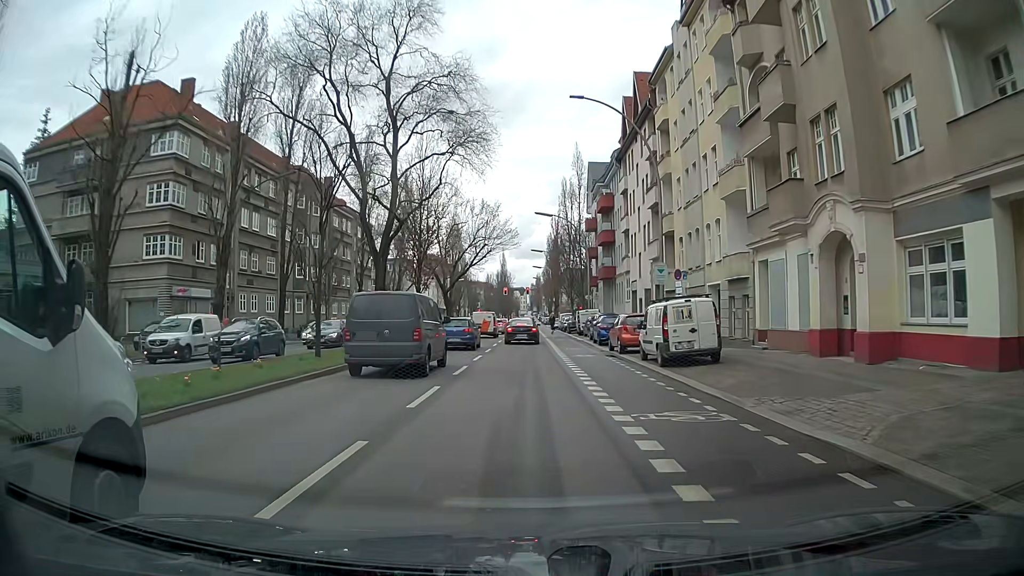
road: secondary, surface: asphalt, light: Day
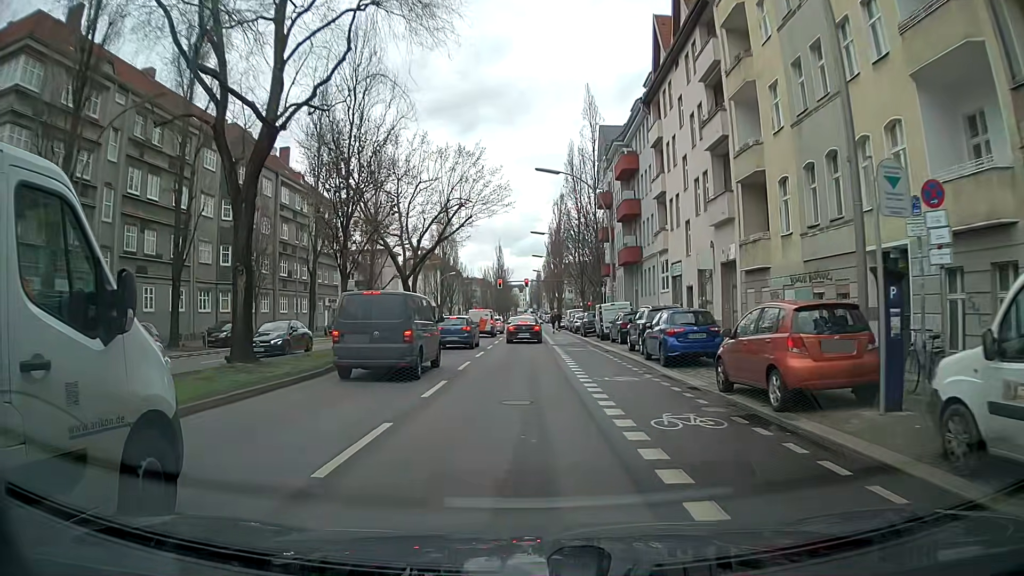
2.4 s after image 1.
(-0.1, +16.6) m; 0°
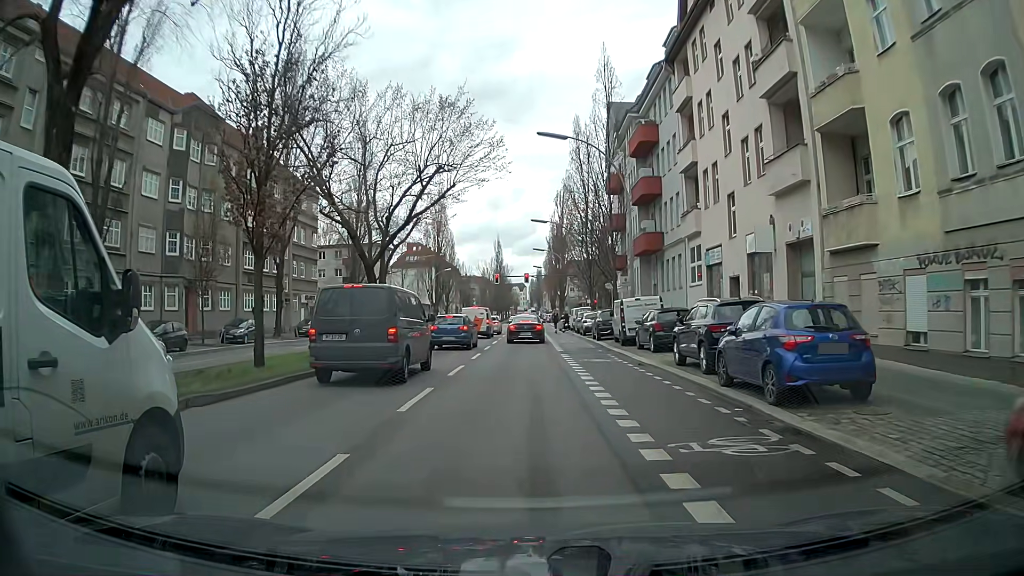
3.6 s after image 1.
(0.0, +8.1) m; 0°
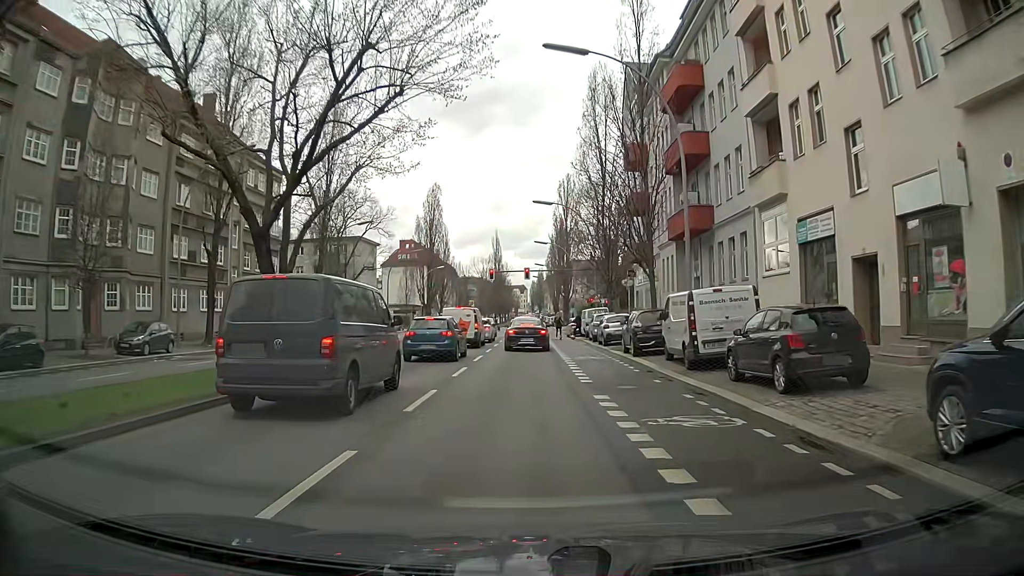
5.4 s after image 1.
(0.0, +11.7) m; 0°
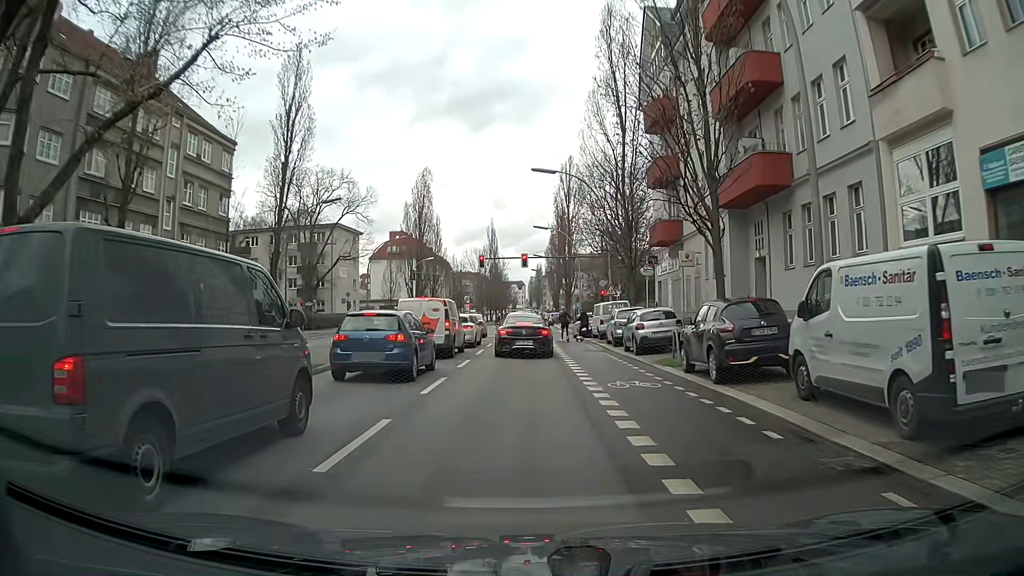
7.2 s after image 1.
(0.0, +10.2) m; -1°
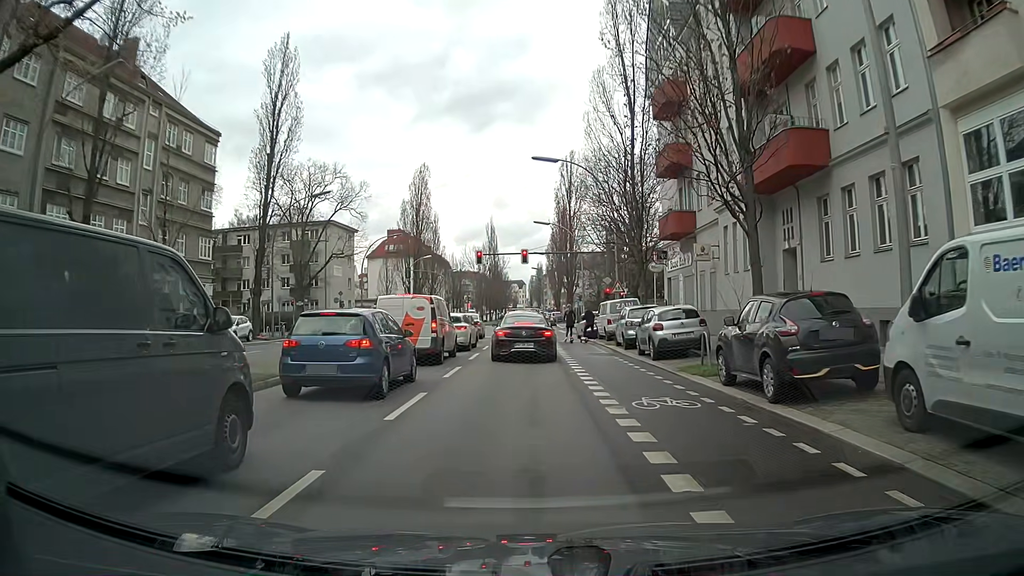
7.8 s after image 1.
(+0.1, +2.9) m; +2°
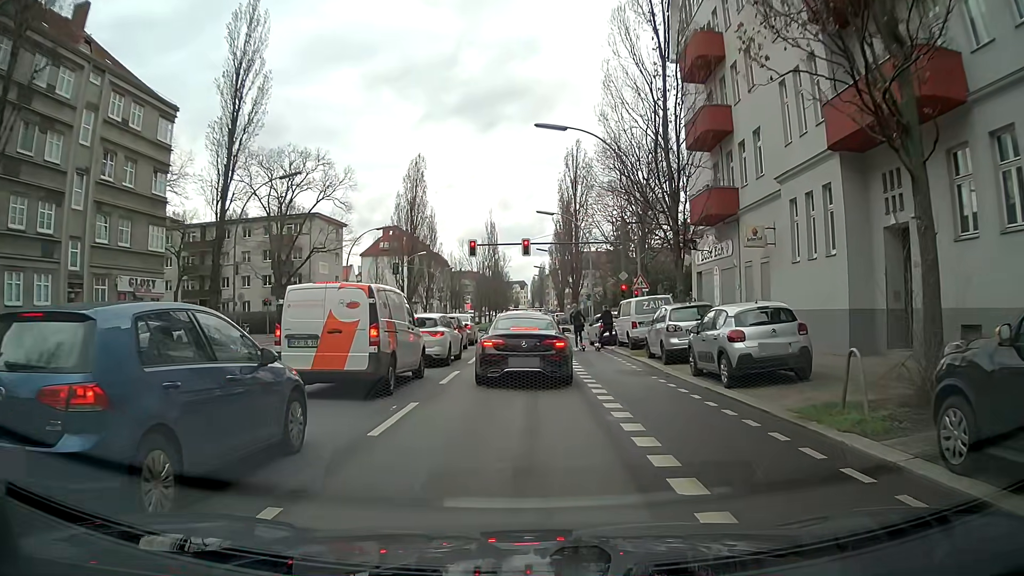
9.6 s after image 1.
(0.0, +6.9) m; -3°
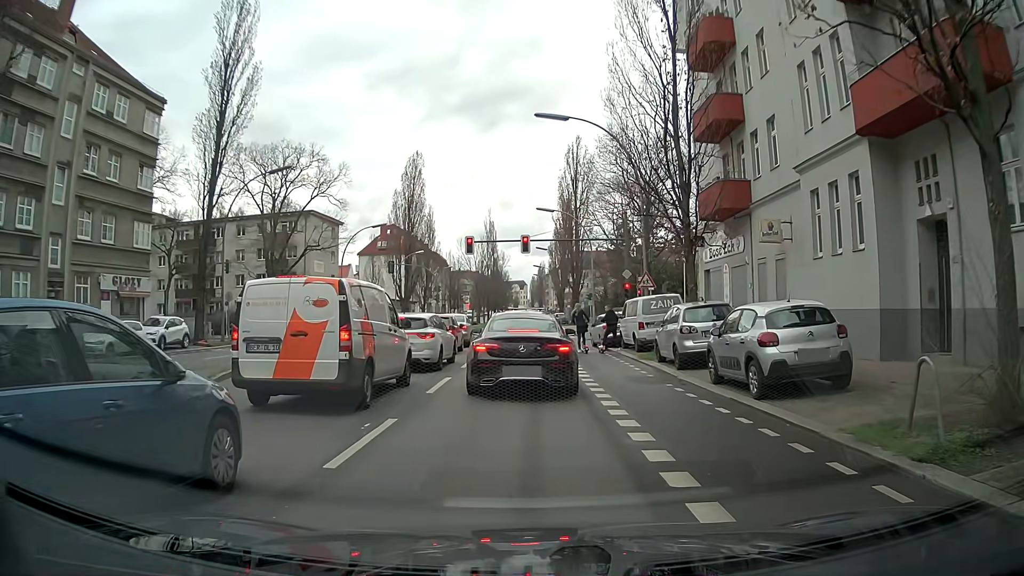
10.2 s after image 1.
(+0.1, +1.6) m; +1°
